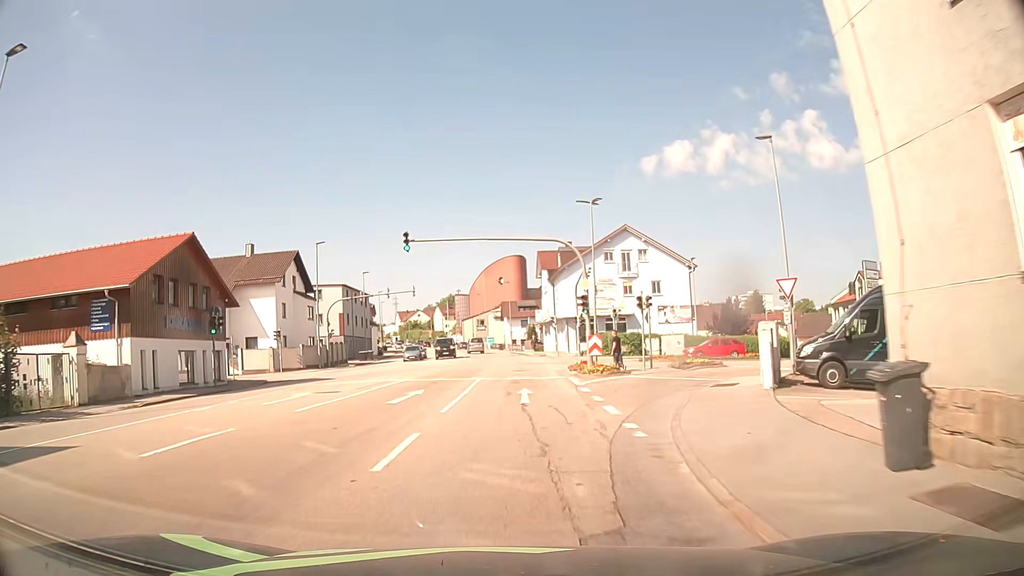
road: tertiary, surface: asphalt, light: Day
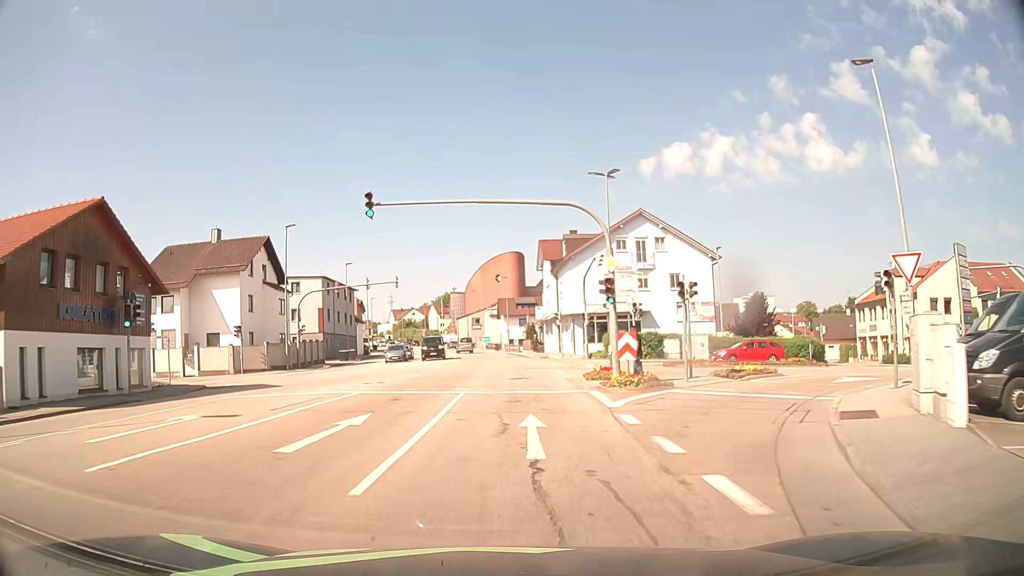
(0.0, +7.6) m; +1°
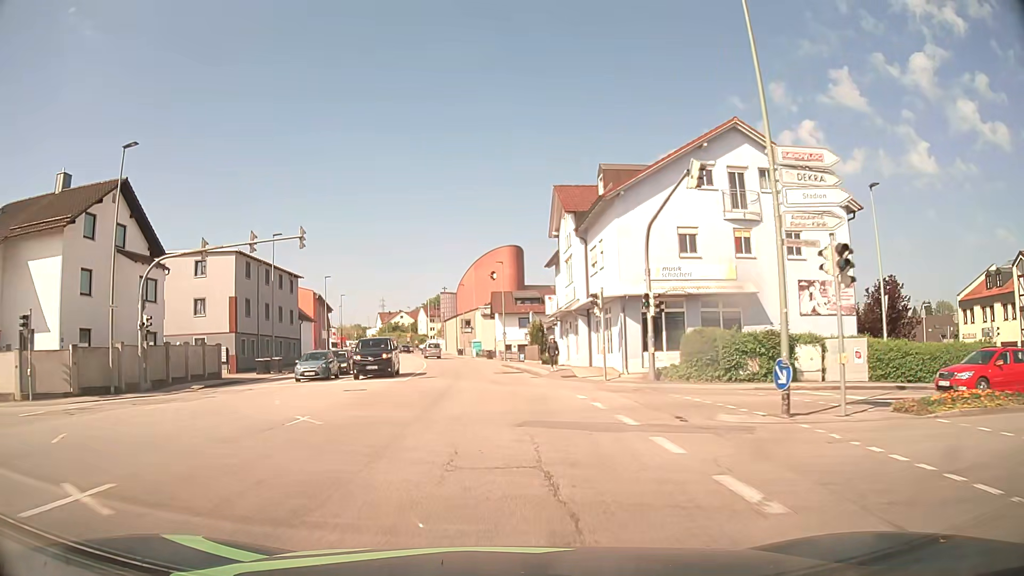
(0.0, +22.8) m; 0°
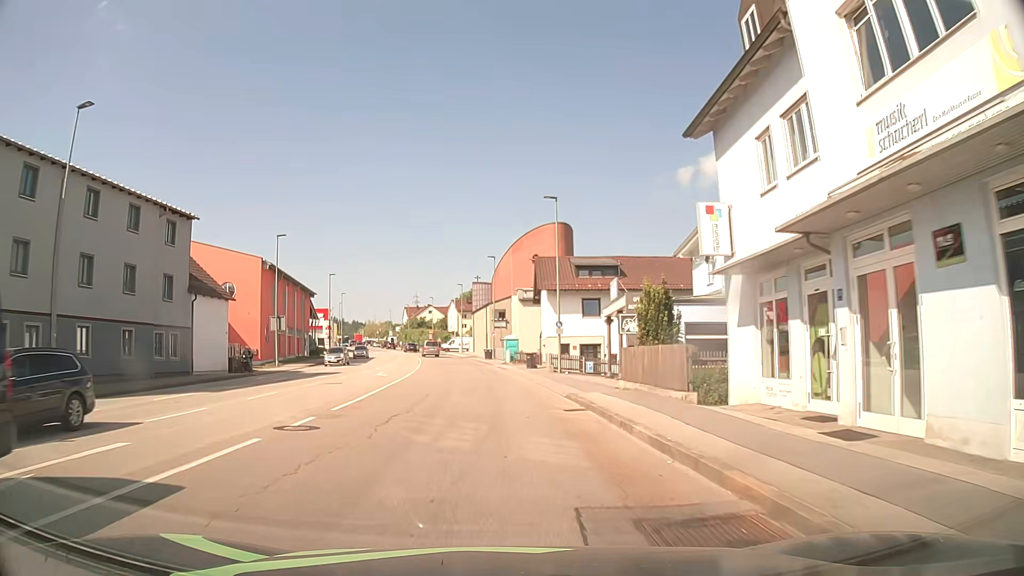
(-0.7, +30.3) m; -3°
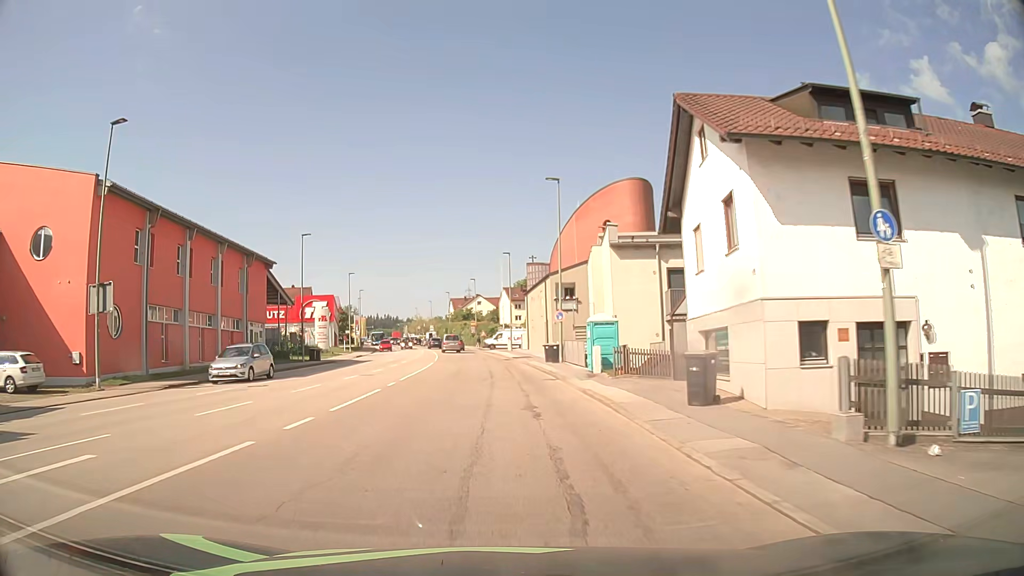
(-0.7, +30.4) m; -4°
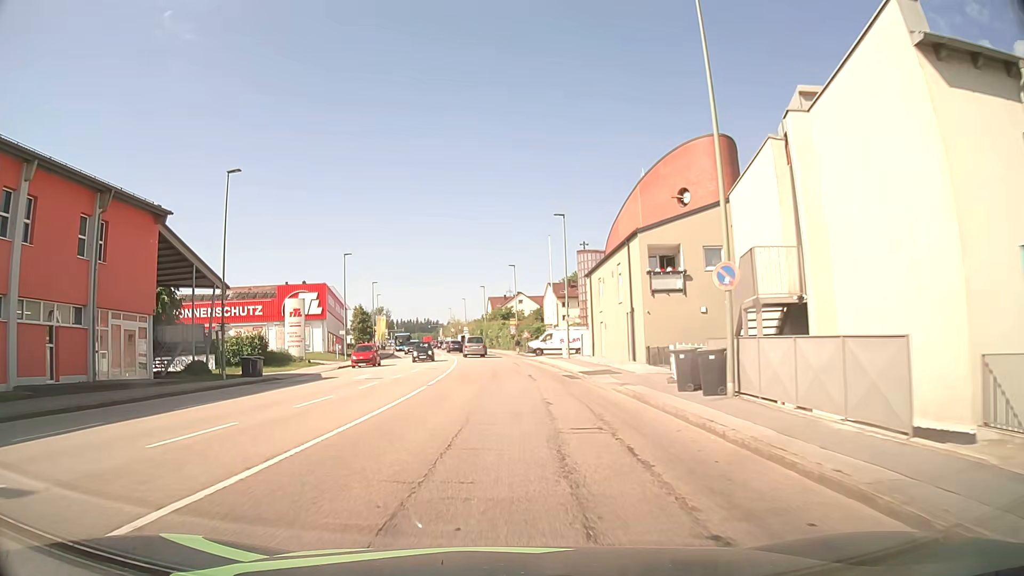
(-0.9, +22.8) m; -3°
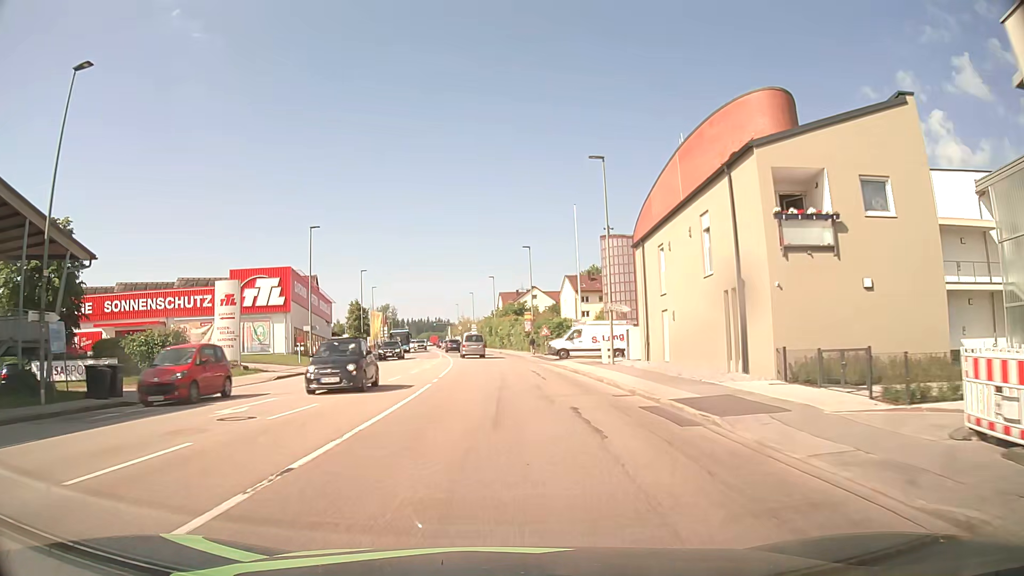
(-0.2, +15.0) m; -2°
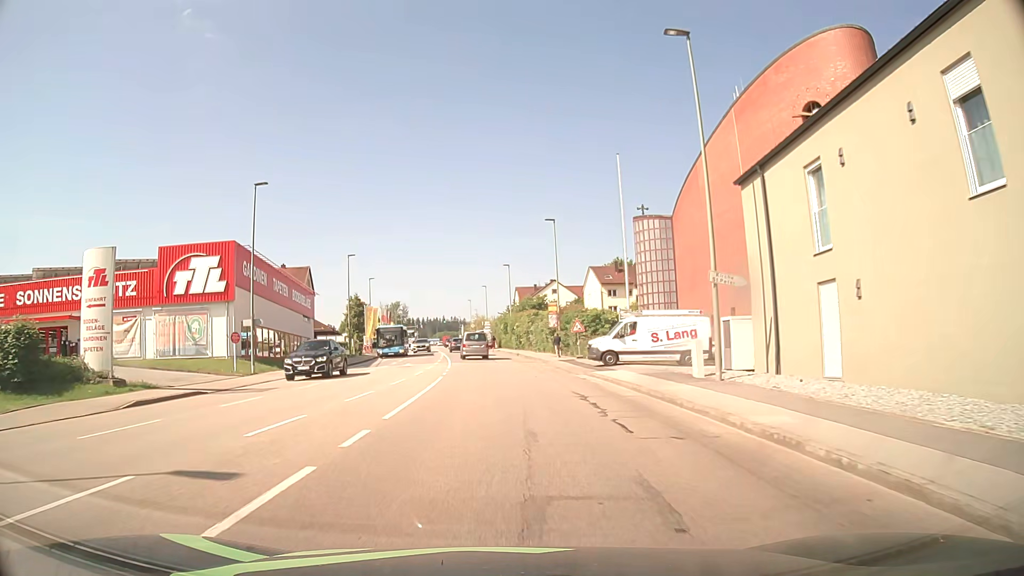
(-0.1, +14.4) m; -1°
(0, +10) (0, +20) (-1, +30) (-2, +40) (-3, +50) (-3, +60) (-4, +70) (-5, +80) (-6, +90) (-7, +100) m
